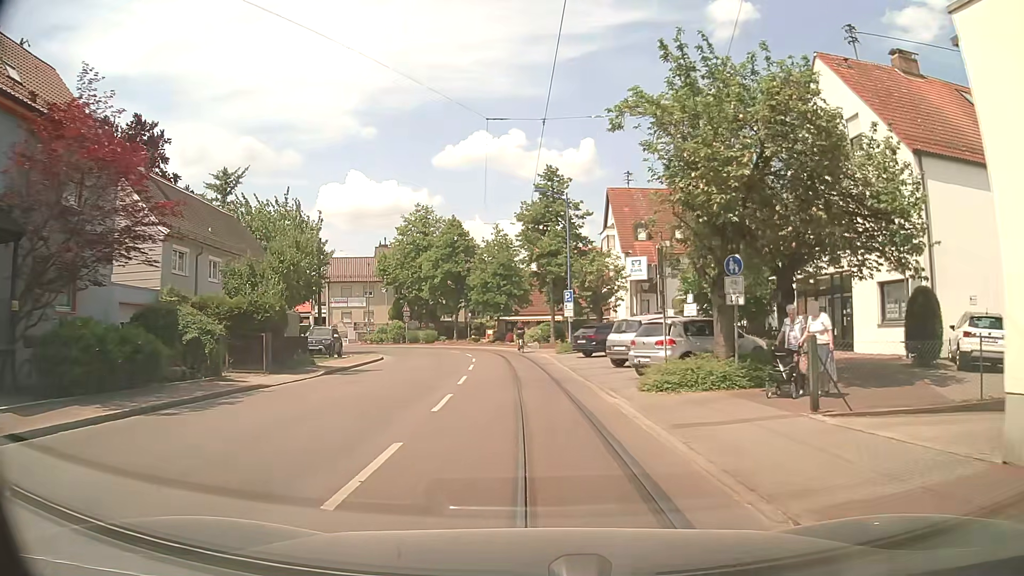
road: tertiary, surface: asphalt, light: Day
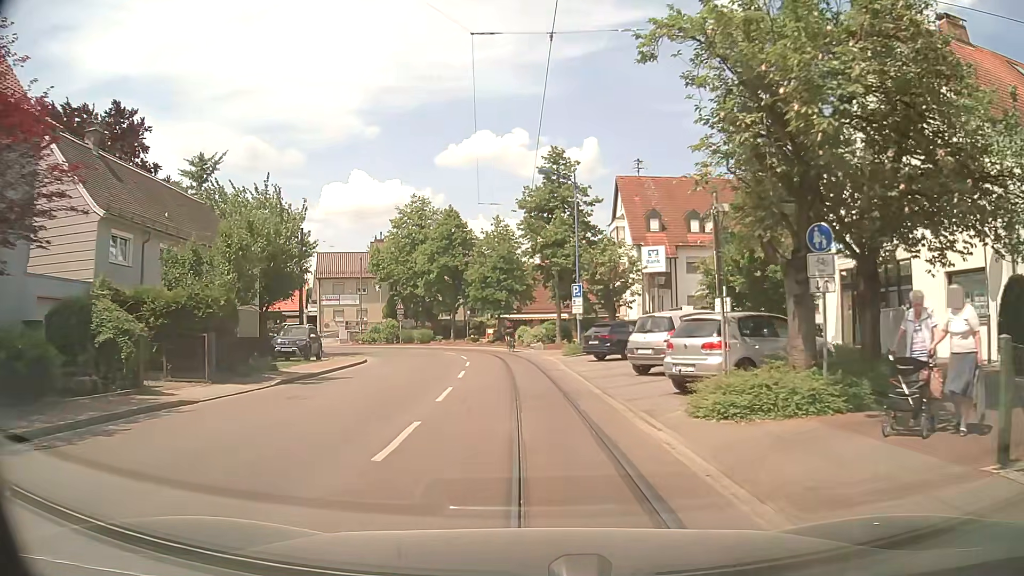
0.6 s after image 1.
(0.0, +4.3) m; -1°
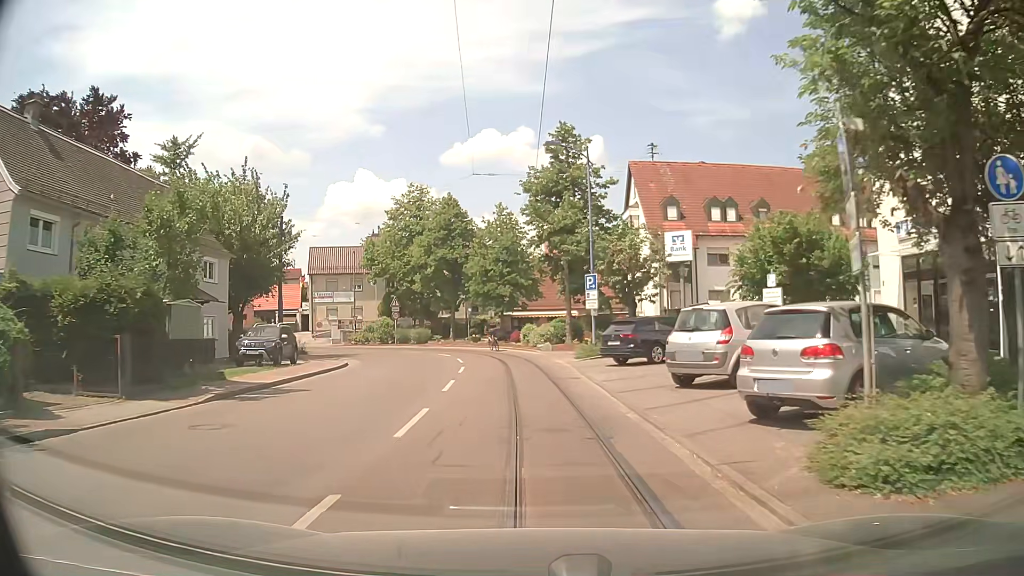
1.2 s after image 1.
(0.0, +4.4) m; 0°
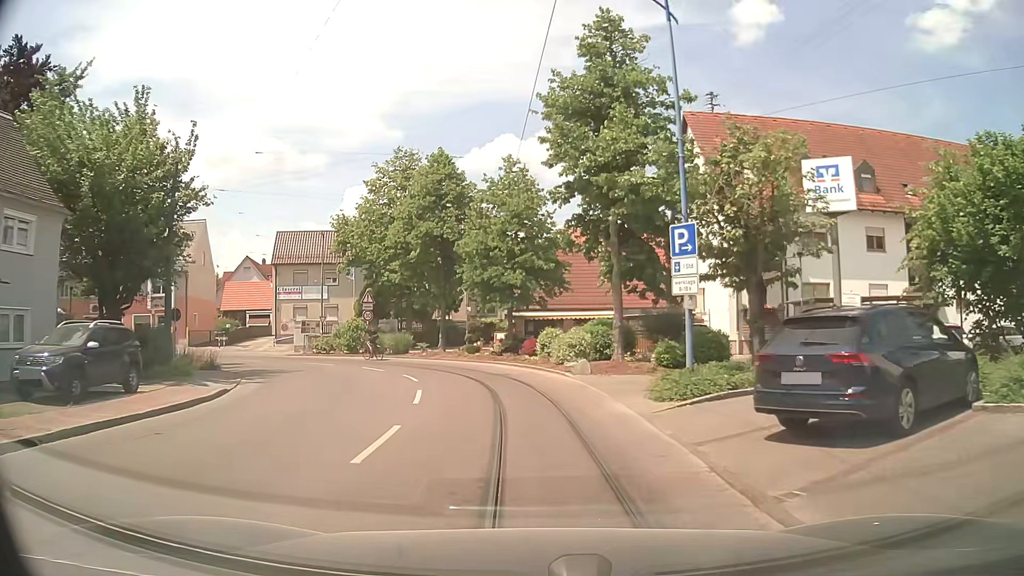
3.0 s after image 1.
(-0.3, +13.6) m; -2°
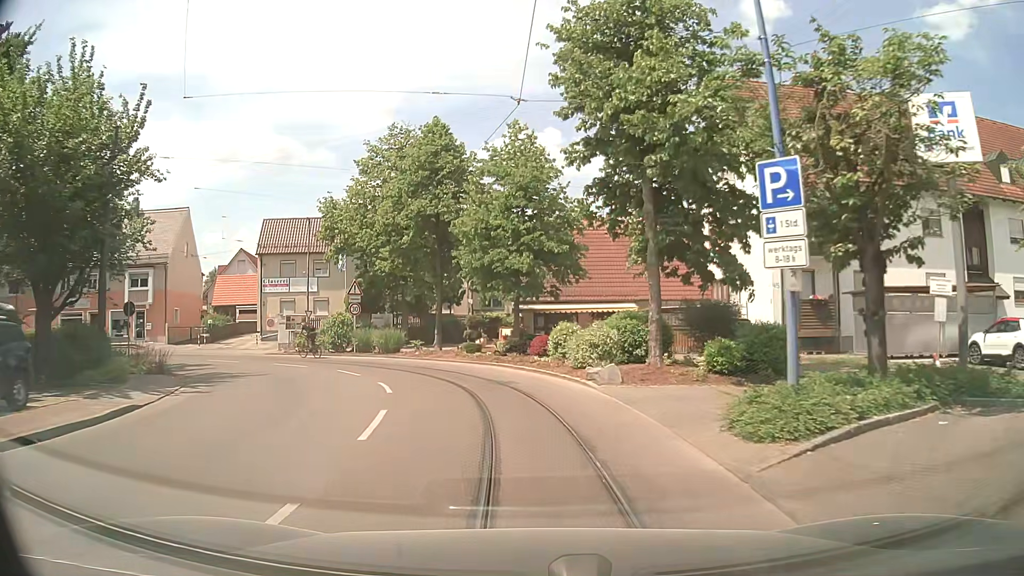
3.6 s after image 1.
(0.0, +4.7) m; -1°
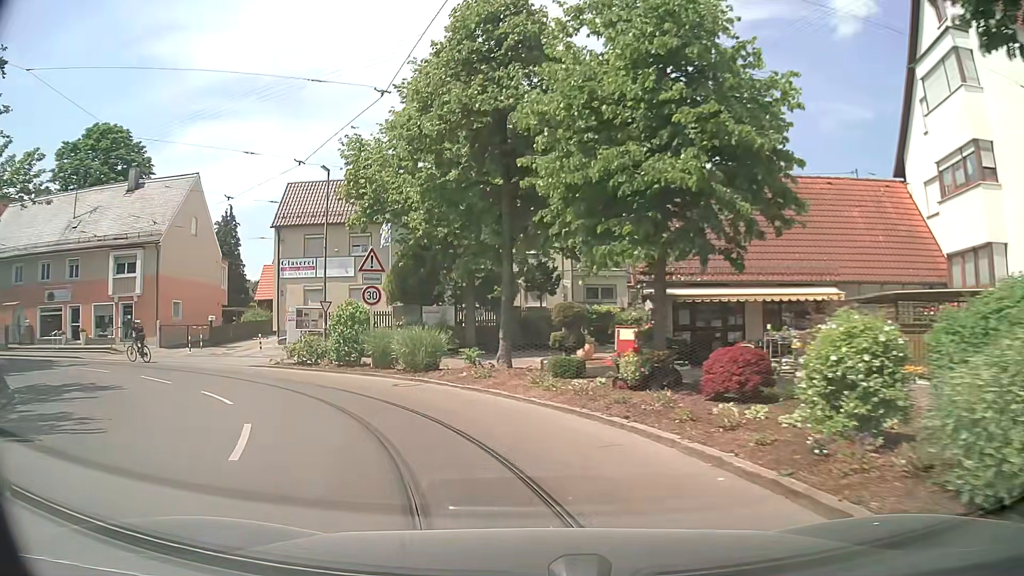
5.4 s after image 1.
(-0.8, +13.4) m; -9°
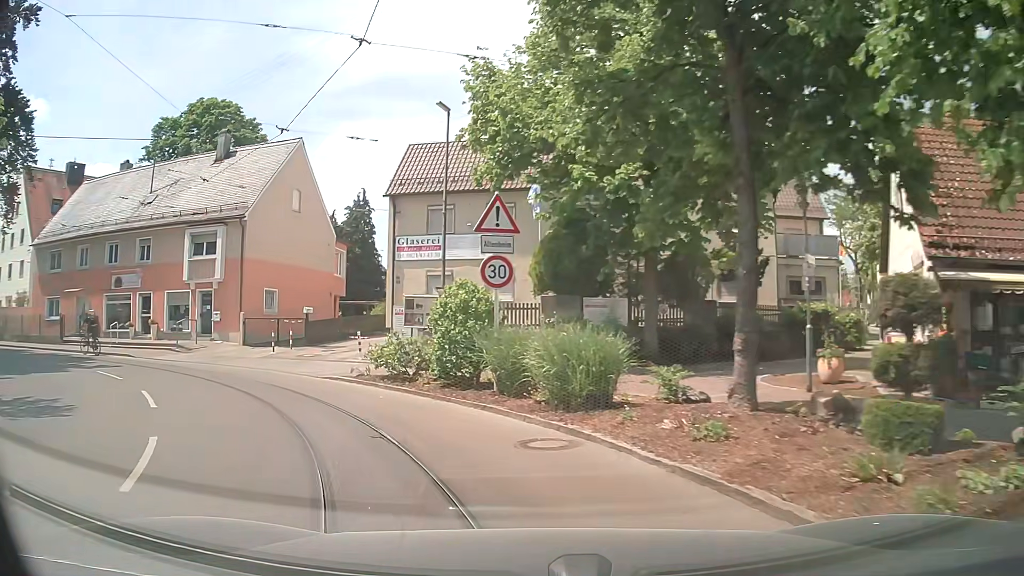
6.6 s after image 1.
(-0.8, +7.9) m; -14°
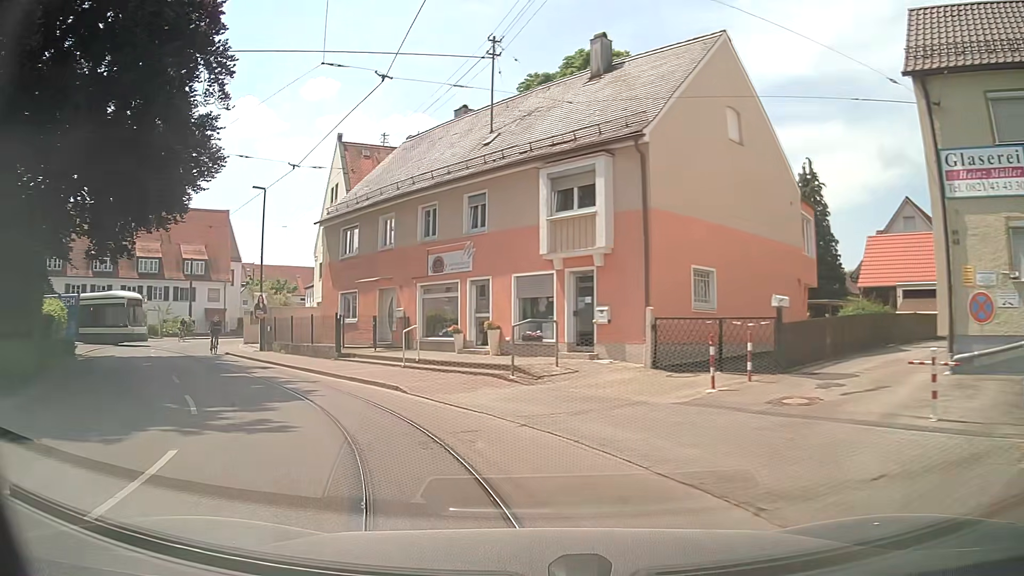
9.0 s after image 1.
(-4.3, +13.4) m; -36°
(-2, +10) (-7, +18) (-13, +26) (-19, +35) (-22, +44) (-23, +54) (-24, +64) (-27, +73) (-32, +82) (-38, +89) m
